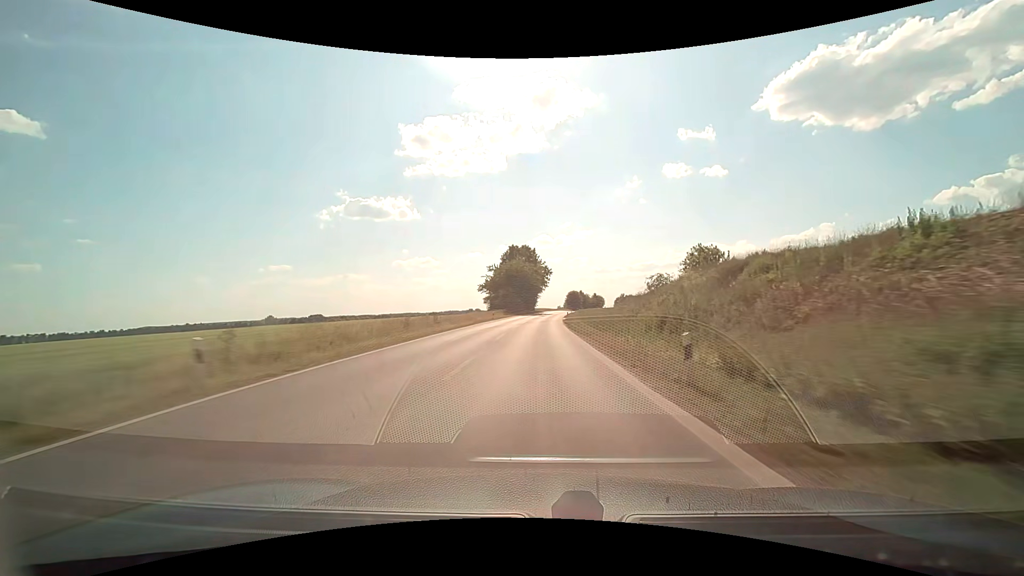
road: secondary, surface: asphalt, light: Day
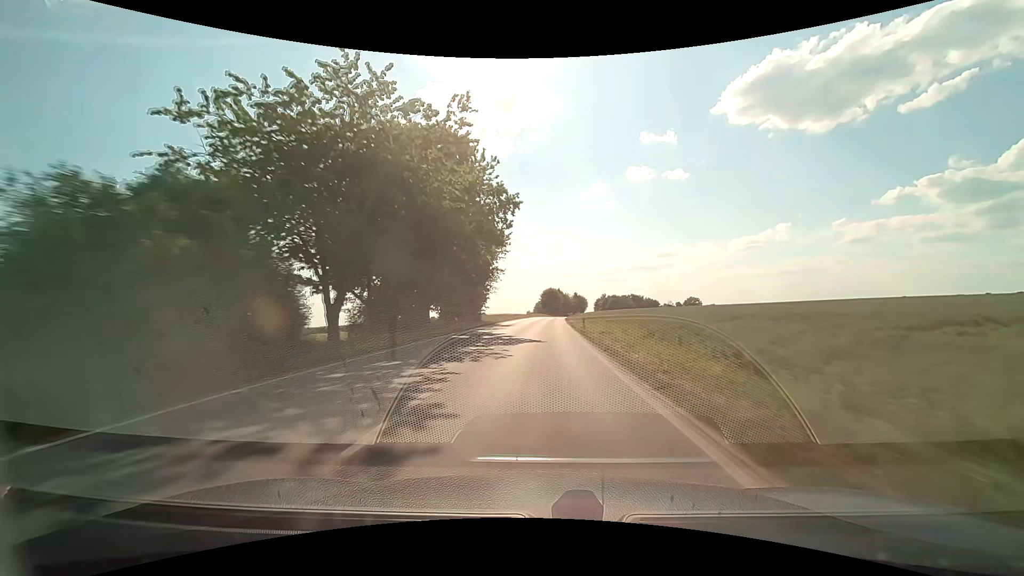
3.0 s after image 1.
(+1.9, +76.9) m; +3°
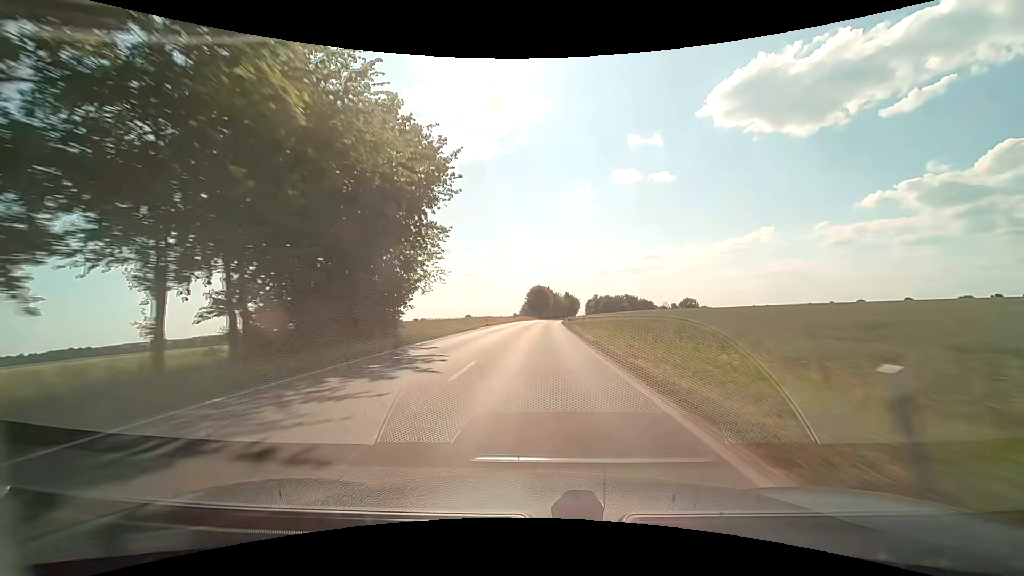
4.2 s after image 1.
(+0.5, +30.9) m; +2°
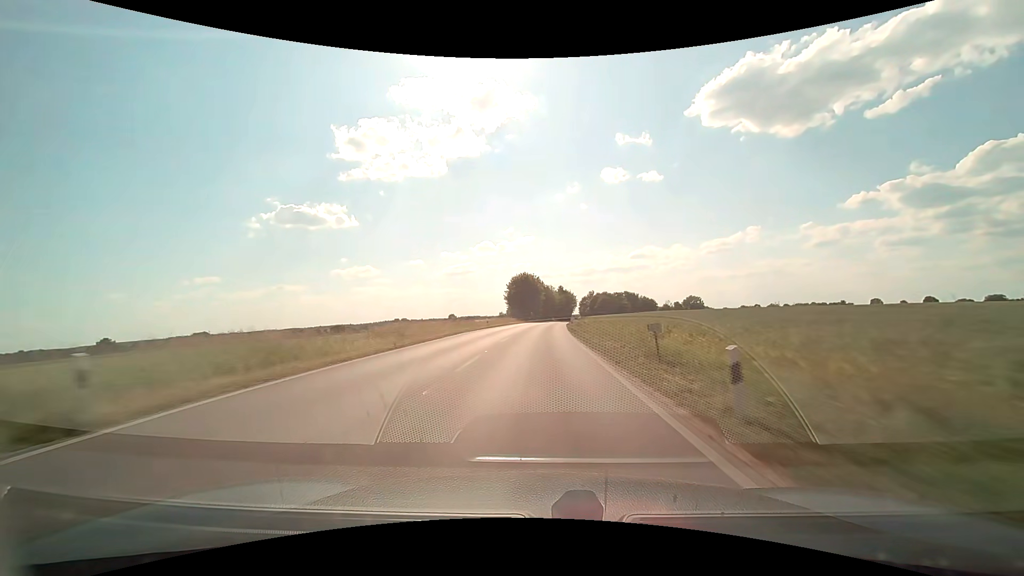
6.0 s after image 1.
(+0.7, +46.6) m; +1°
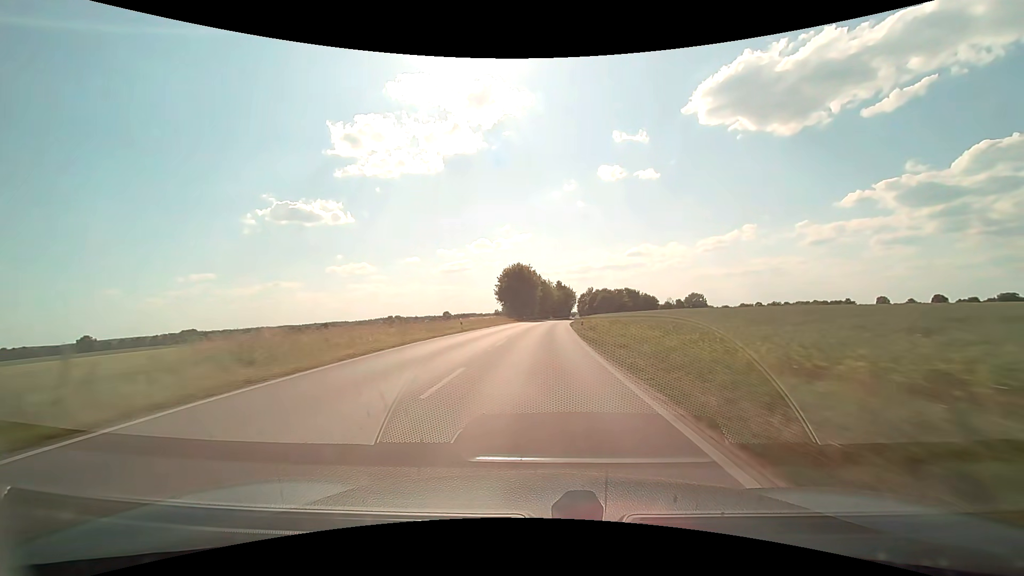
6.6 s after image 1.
(+0.1, +15.6) m; +1°
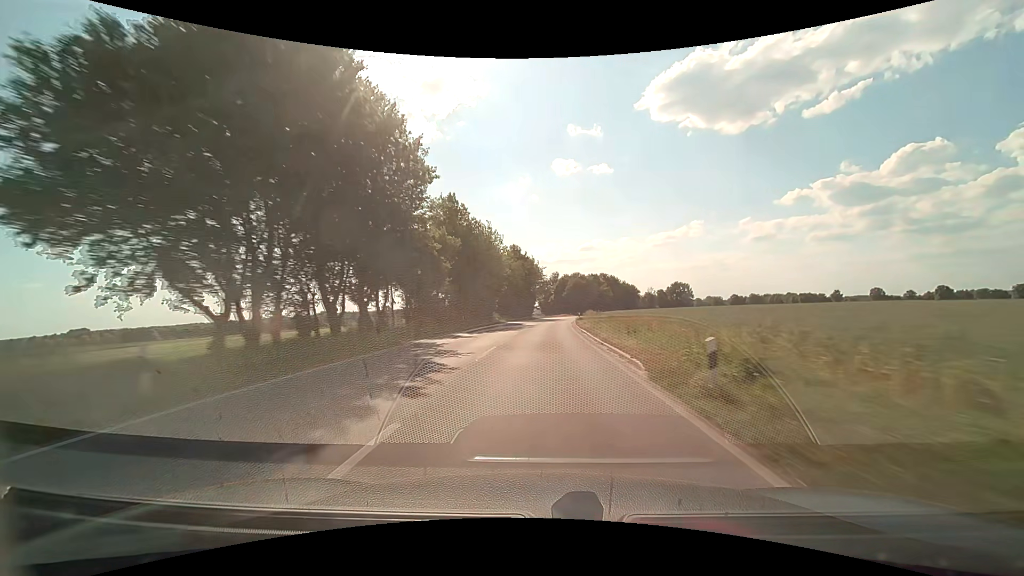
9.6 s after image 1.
(+2.9, +78.0) m; +5°
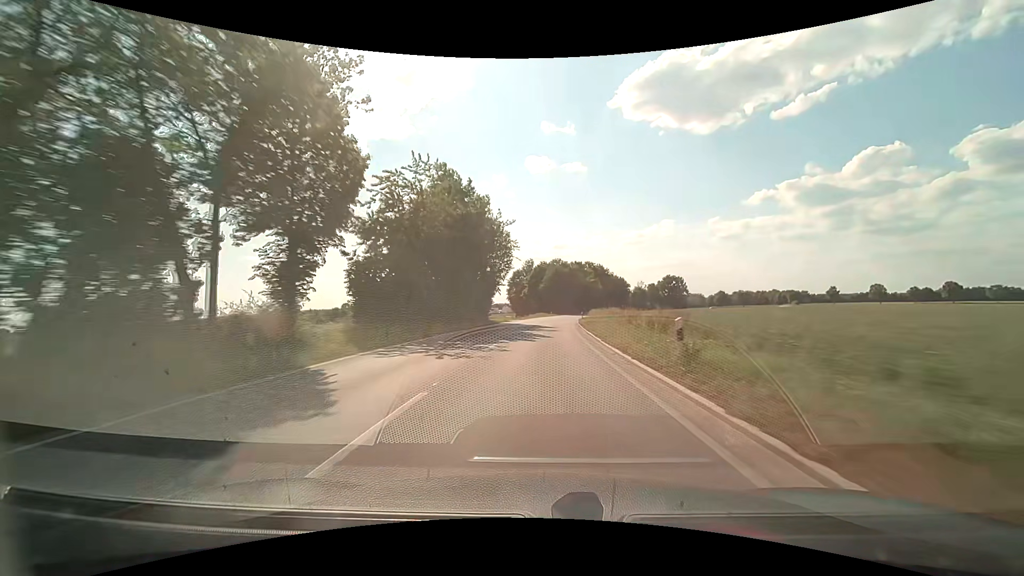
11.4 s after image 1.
(+1.2, +45.8) m; +3°
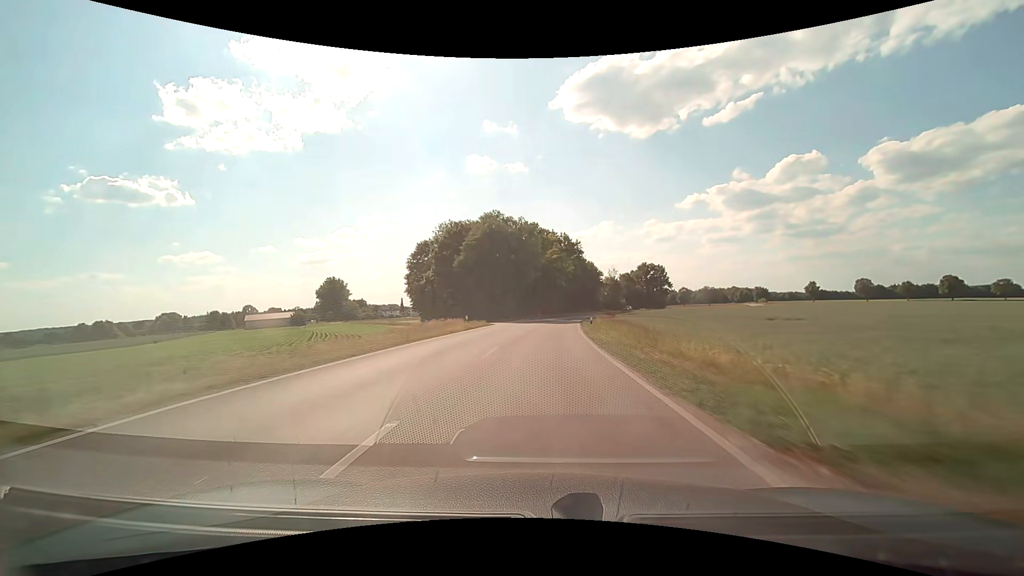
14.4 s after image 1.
(+3.8, +74.0) m; +6°
(0, +10) (0, +20) (+1, +30) (+2, +40) (+2, +50) (+3, +60) (+5, +70) (+6, +80) (+8, +90) (+10, +99) m
